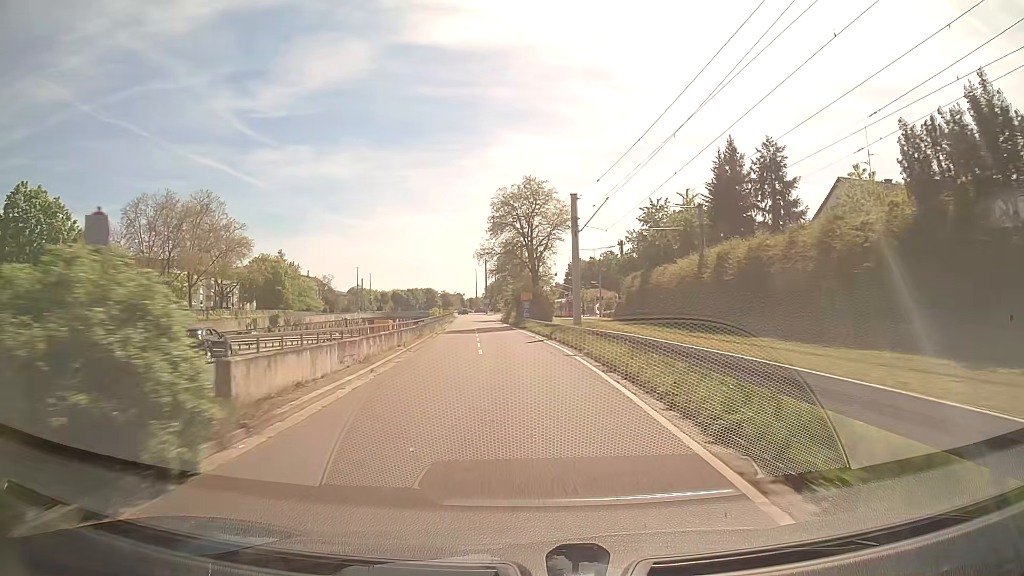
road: trunk_link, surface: asphalt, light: Day
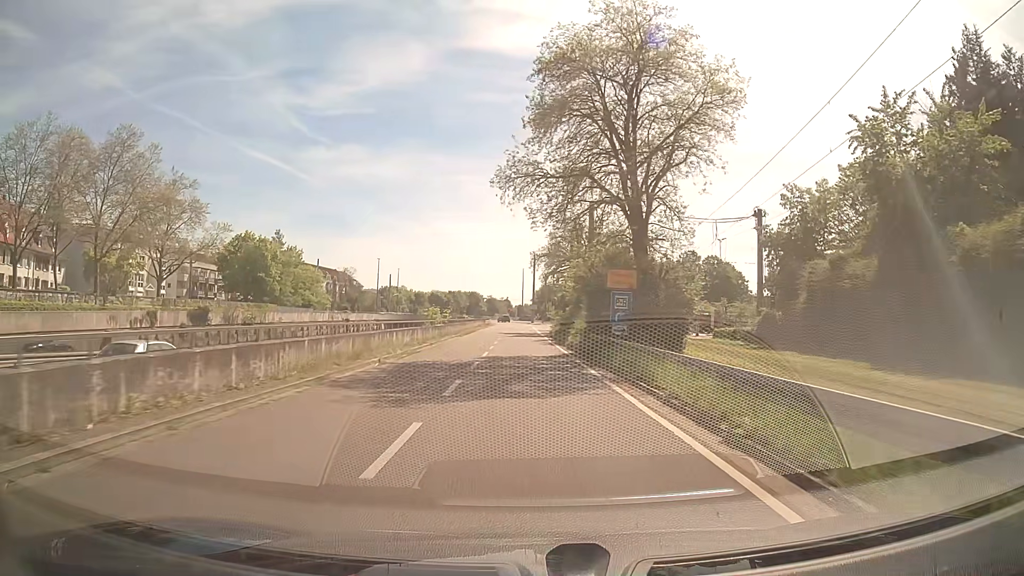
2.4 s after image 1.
(-1.5, +36.0) m; -4°
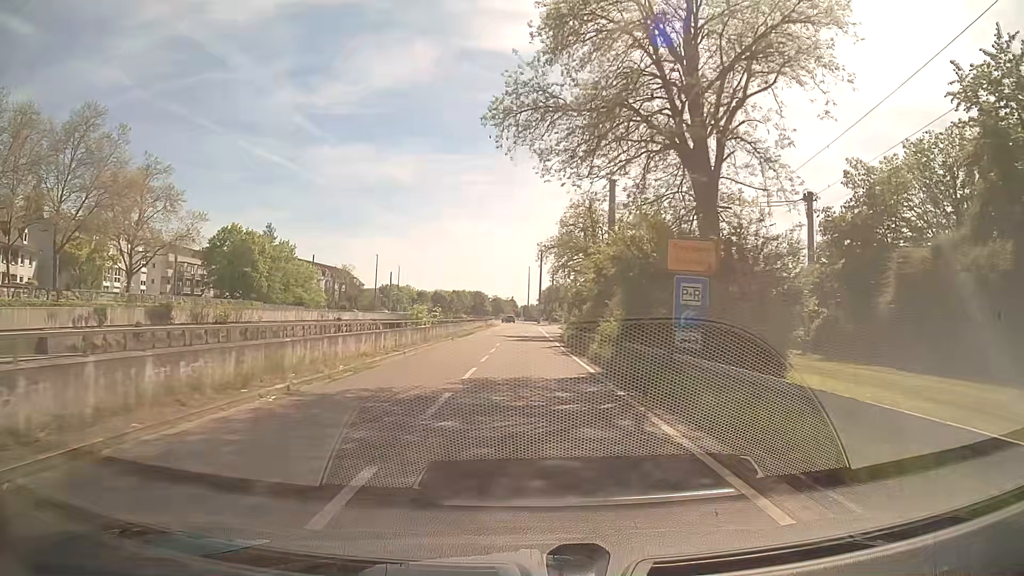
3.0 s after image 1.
(0.0, +8.4) m; 0°
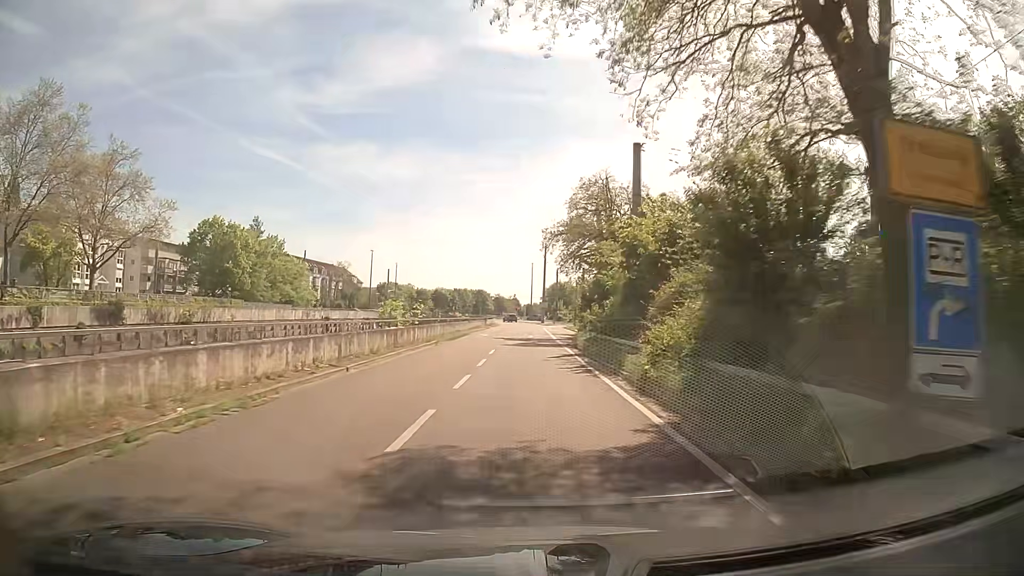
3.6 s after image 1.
(0.0, +8.2) m; 0°
(0, +10) (0, +20) (0, +30) (0, +40) (0, +50) (0, +60) (0, +70) (0, +80) (0, +90) (0, +100) m
